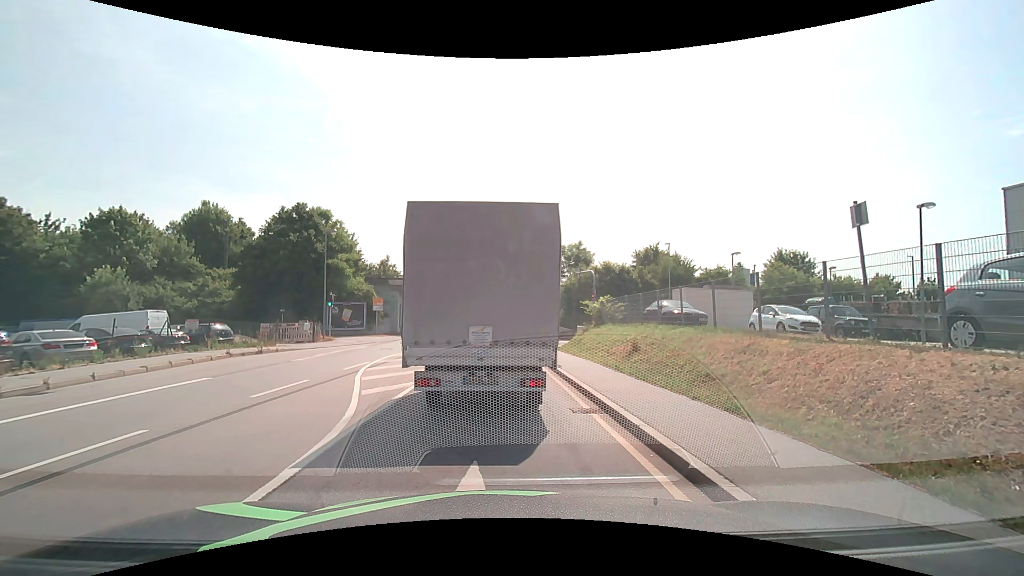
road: primary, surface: asphalt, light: Day
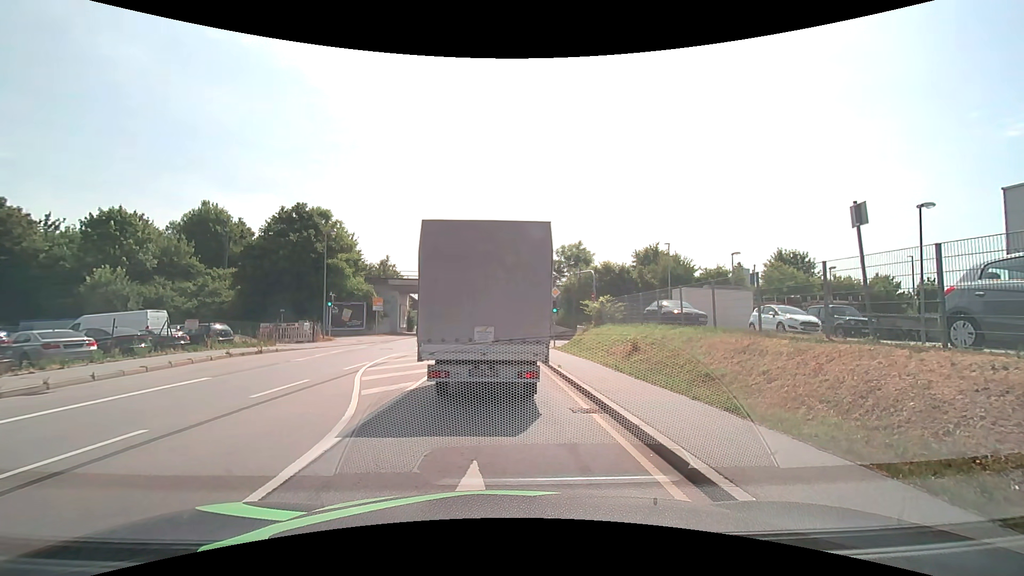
(0.0, 0.0) m; 0°
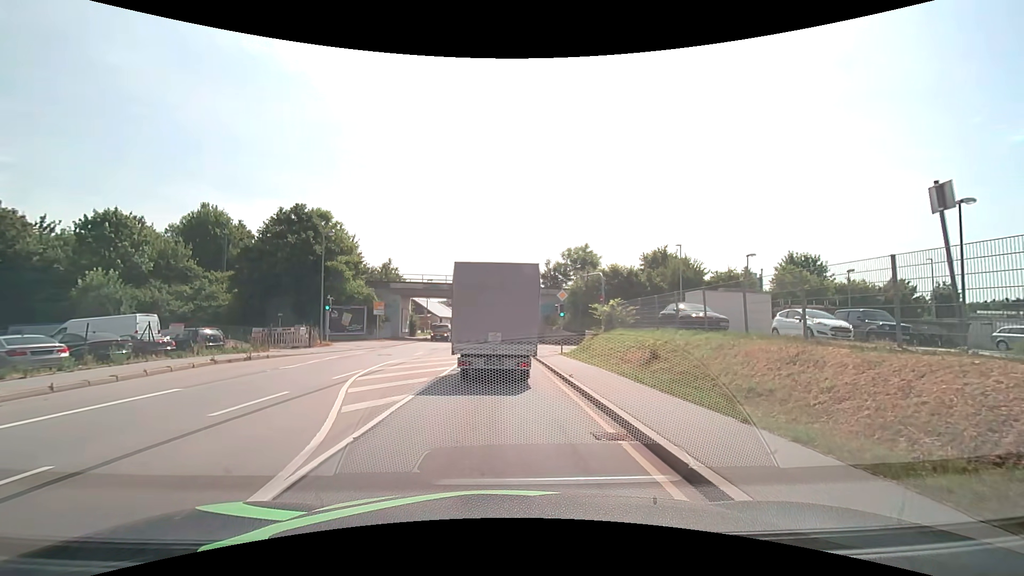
(0.0, +1.8) m; -1°
(0, +10) (-1, +20) (-1, +30) (-1, +40) (-1, +50) (-1, +60) (-1, +70) (-1, +80) (0, +90) (+1, +100) m
